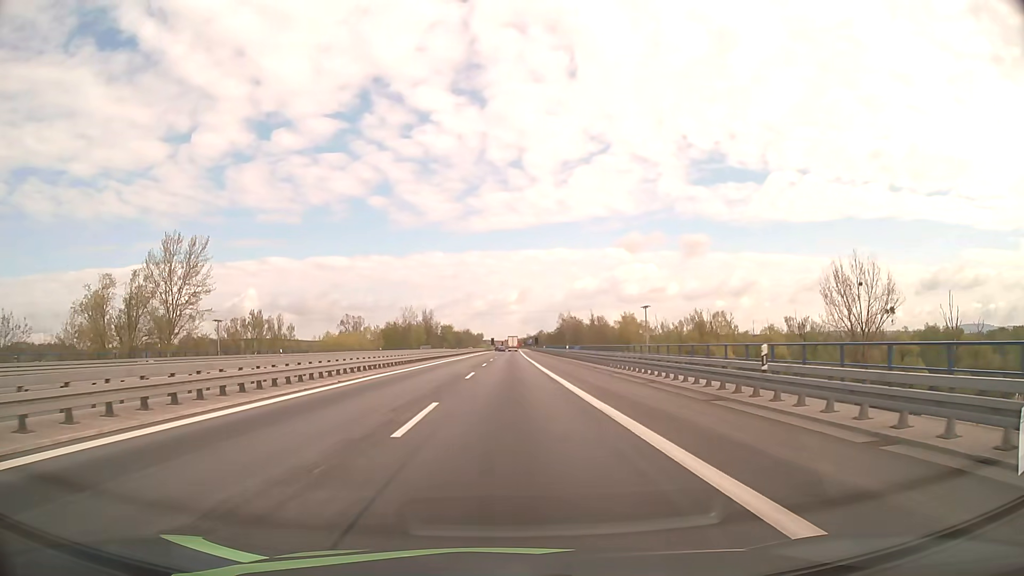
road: motorway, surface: asphalt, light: Day
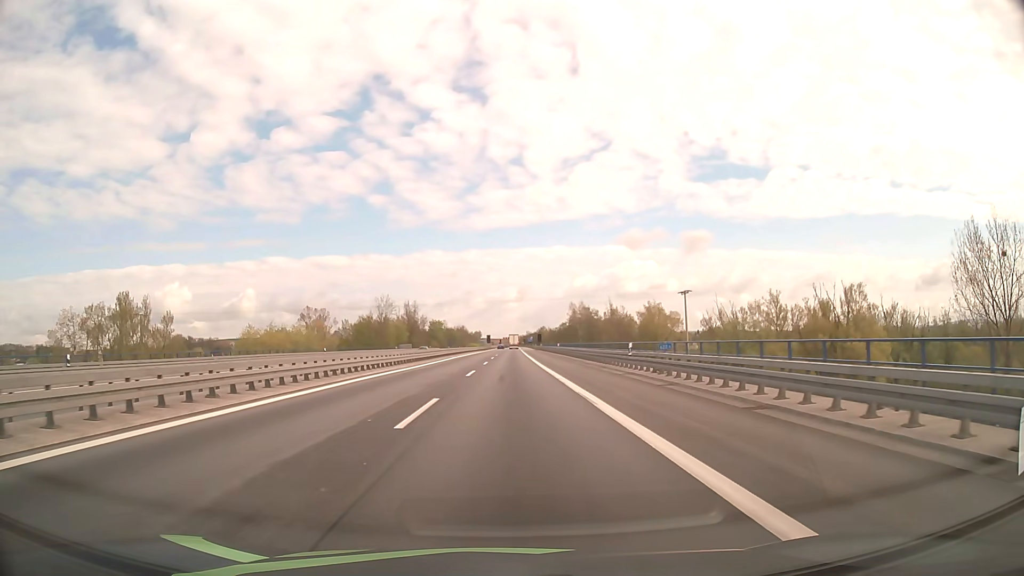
(+0.2, +35.3) m; 0°
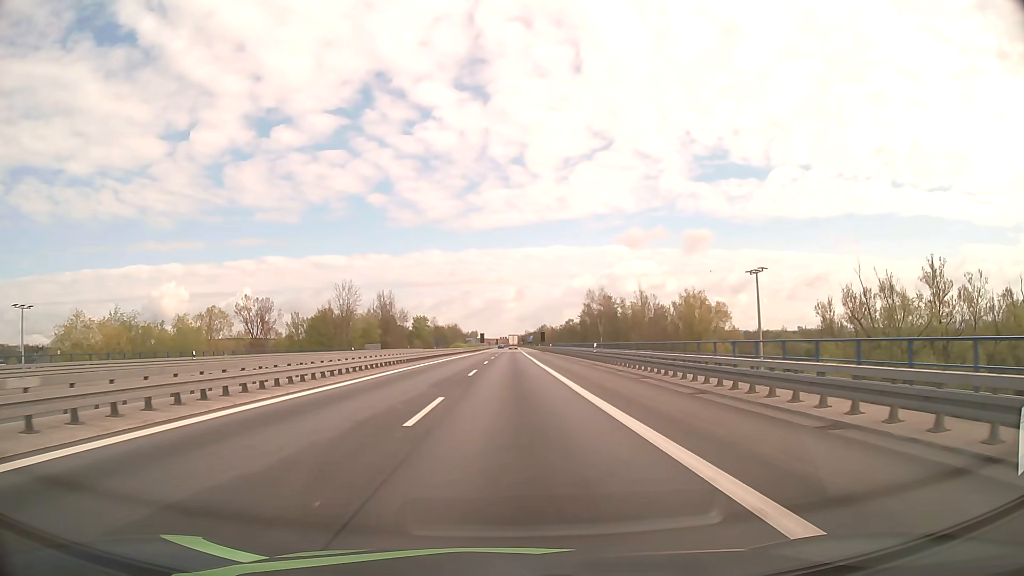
(+0.1, +35.6) m; 0°
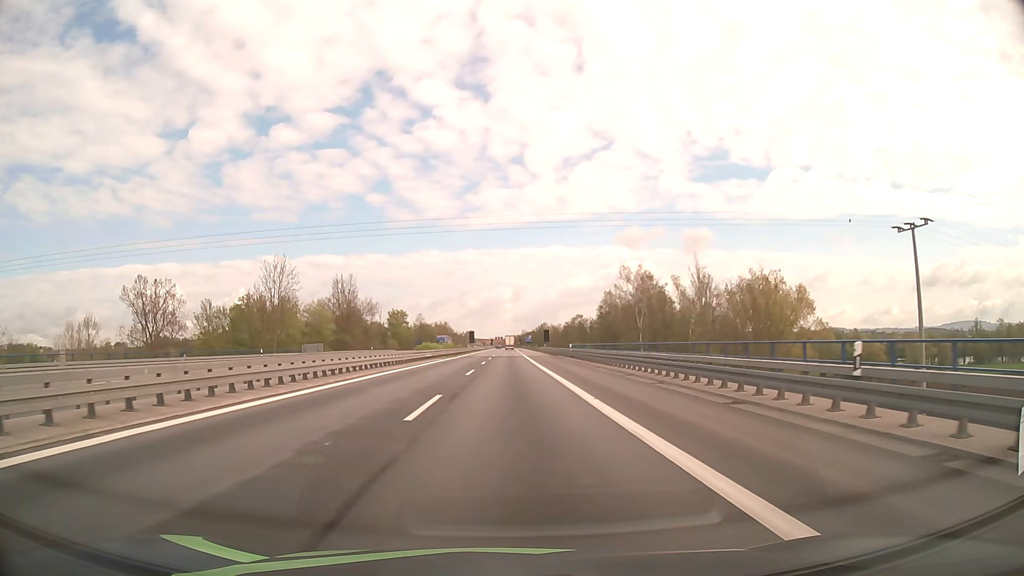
(+0.2, +35.5) m; 0°
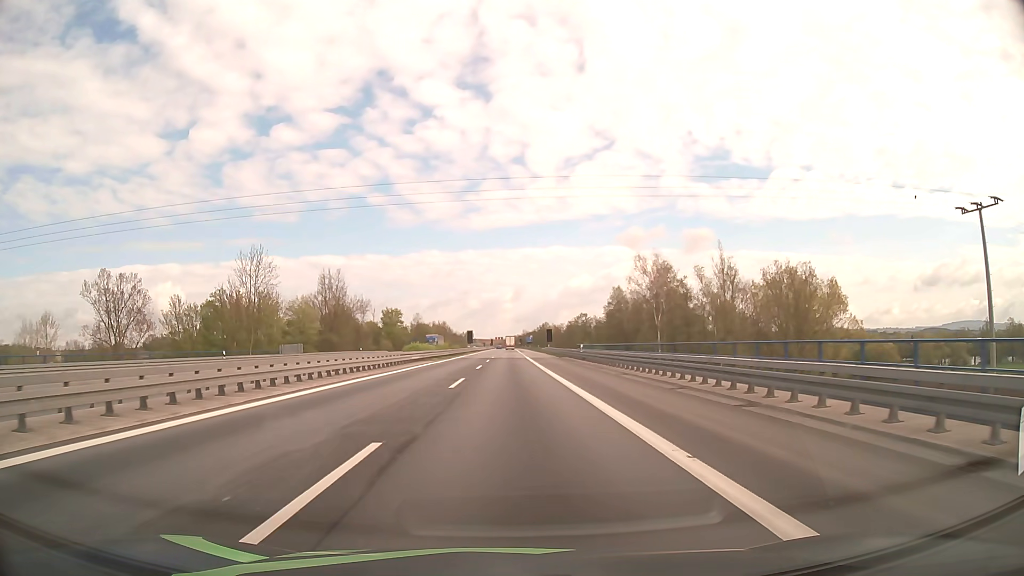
(0.0, +8.8) m; 0°
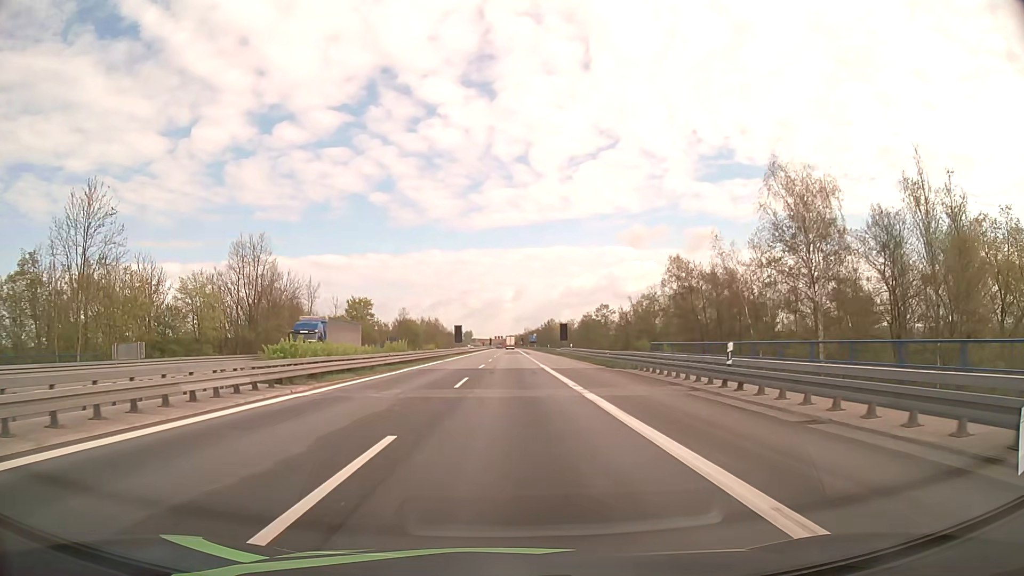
(-0.1, +35.4) m; 0°
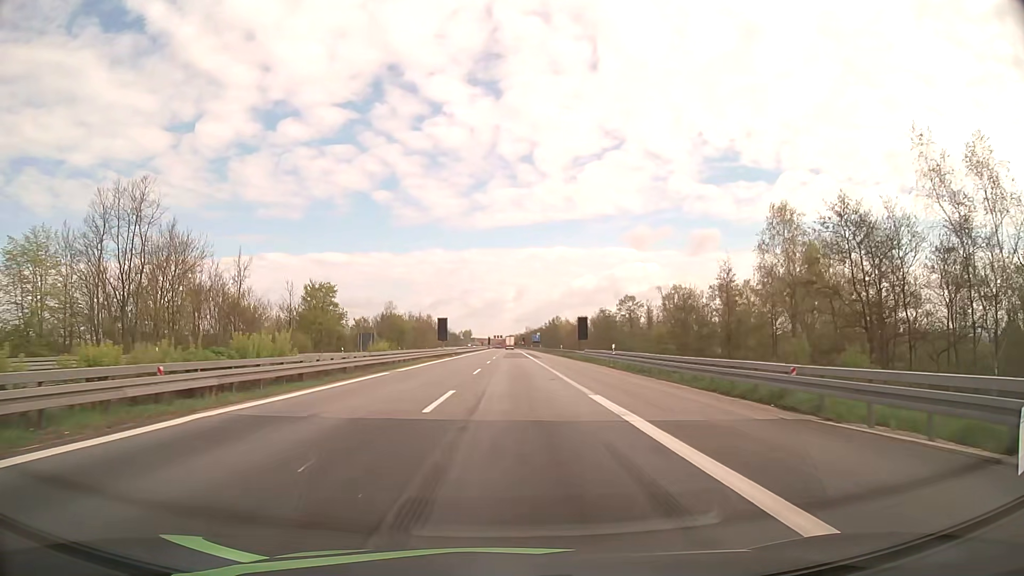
(0.0, +26.7) m; 0°
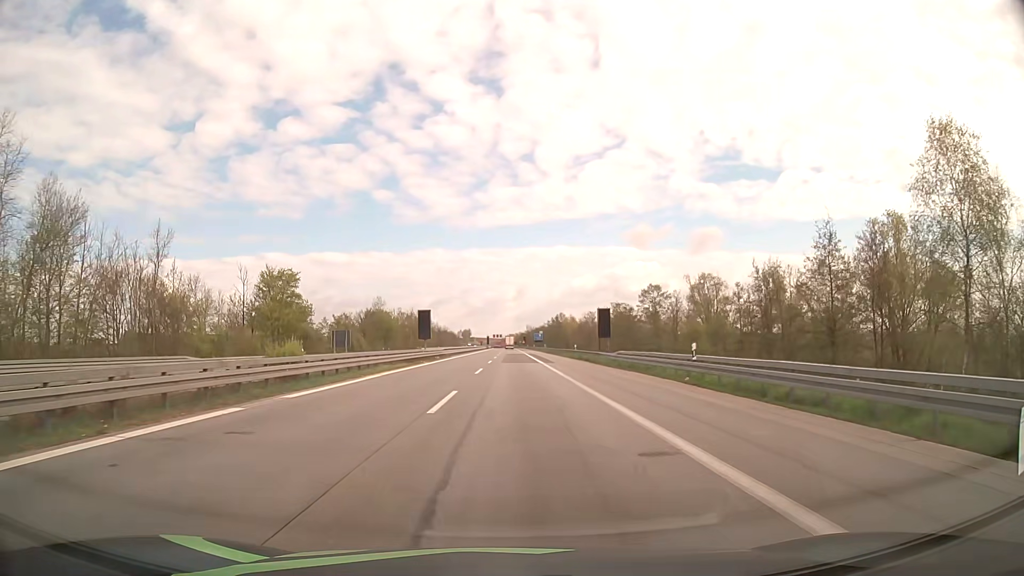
(+0.1, +17.8) m; 0°
(0, +10) (0, +20) (0, +30) (0, +40) (0, +50) (0, +60) (0, +70) (0, +80) (+1, +90) (+1, +100) m
